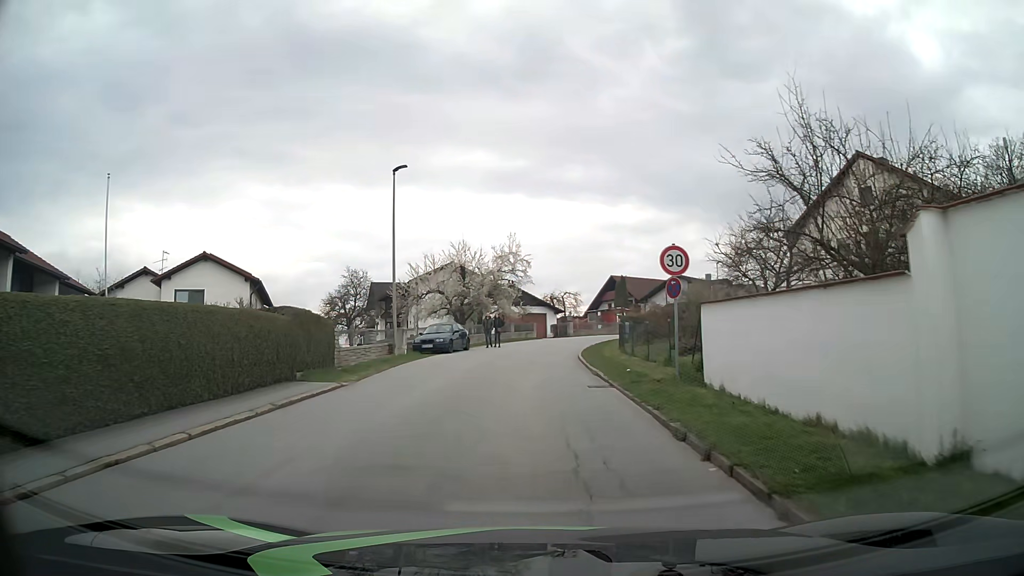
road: unclassified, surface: asphalt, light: Day
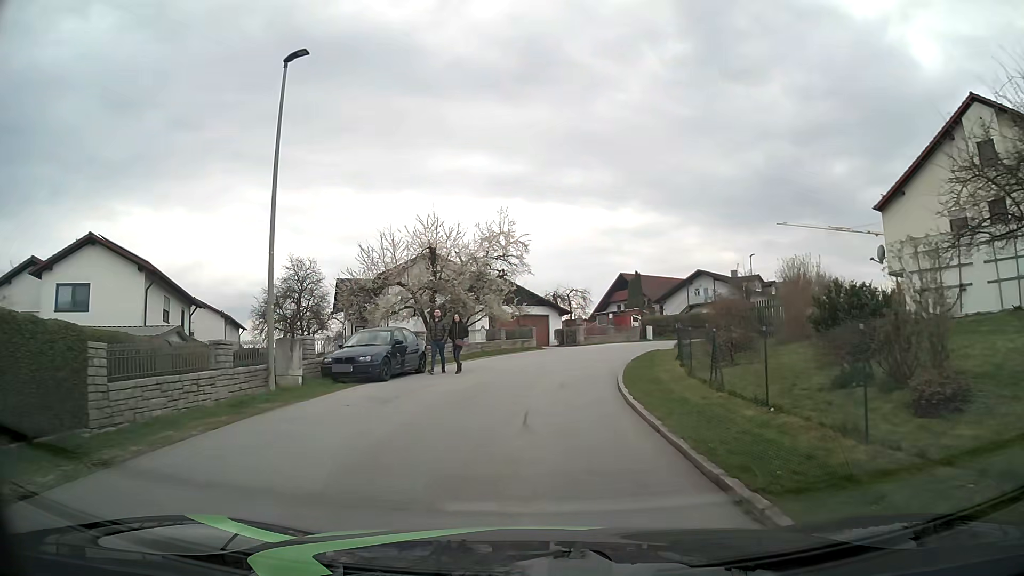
(-0.2, +13.1) m; -1°
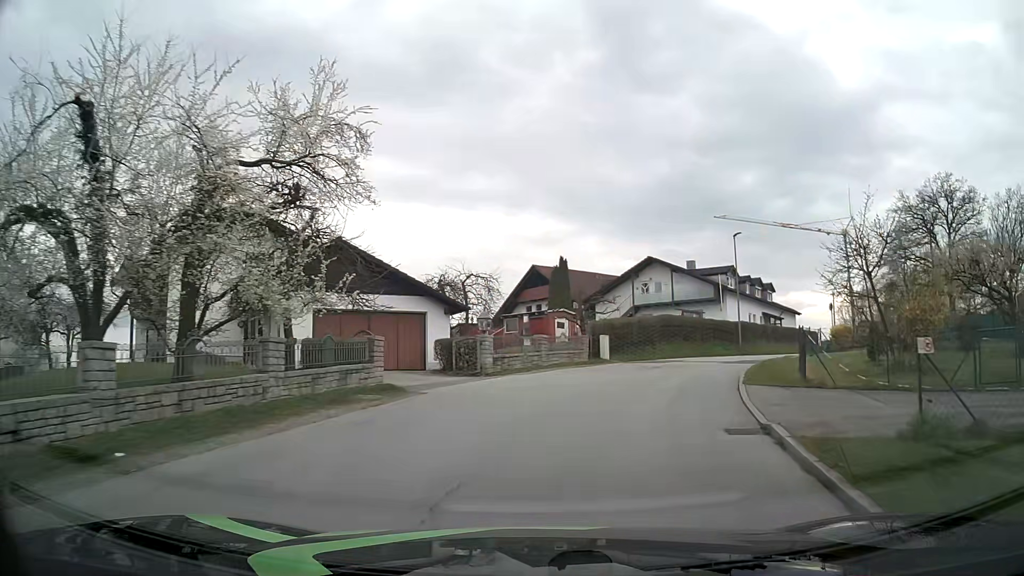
(+0.9, +22.1) m; +8°
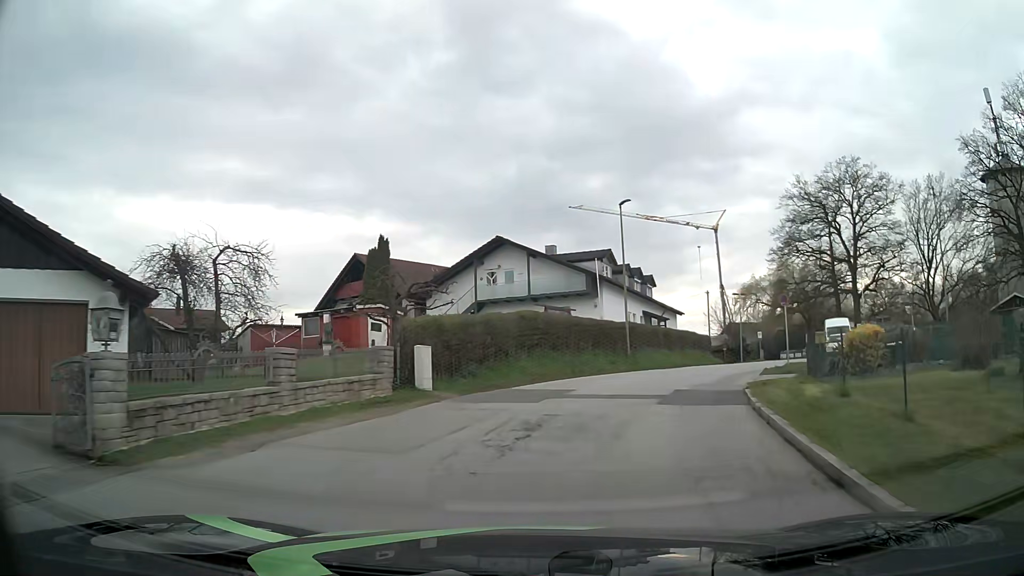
(+1.5, +13.3) m; +14°
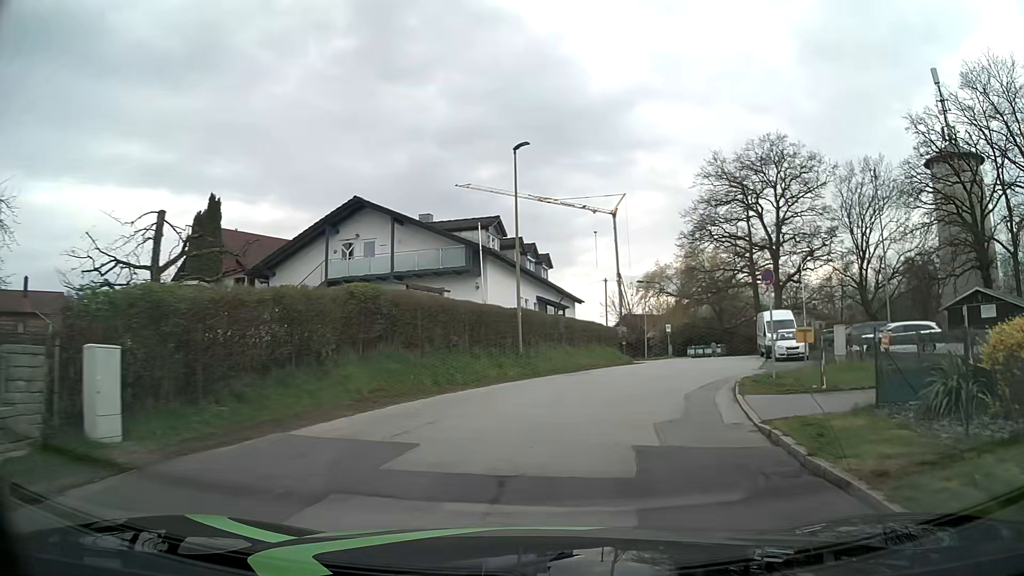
(+0.6, +9.0) m; +9°
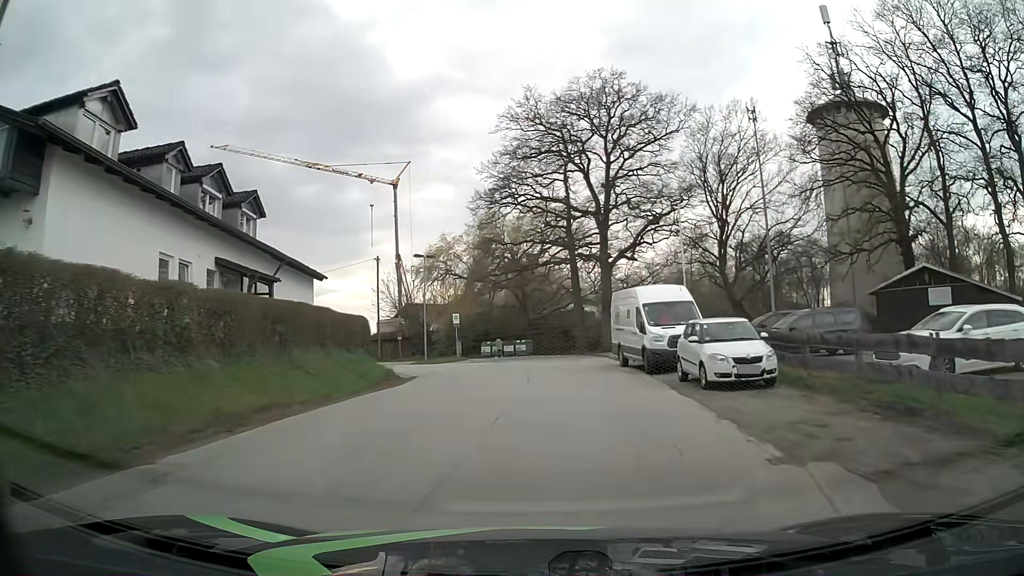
(+3.1, +18.0) m; +18°
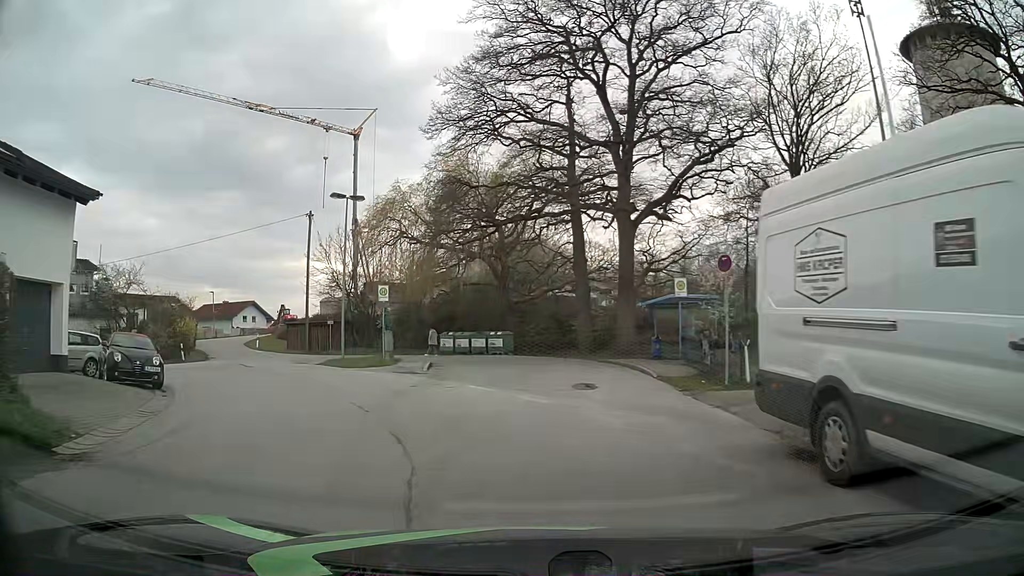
(+0.6, +18.6) m; +2°
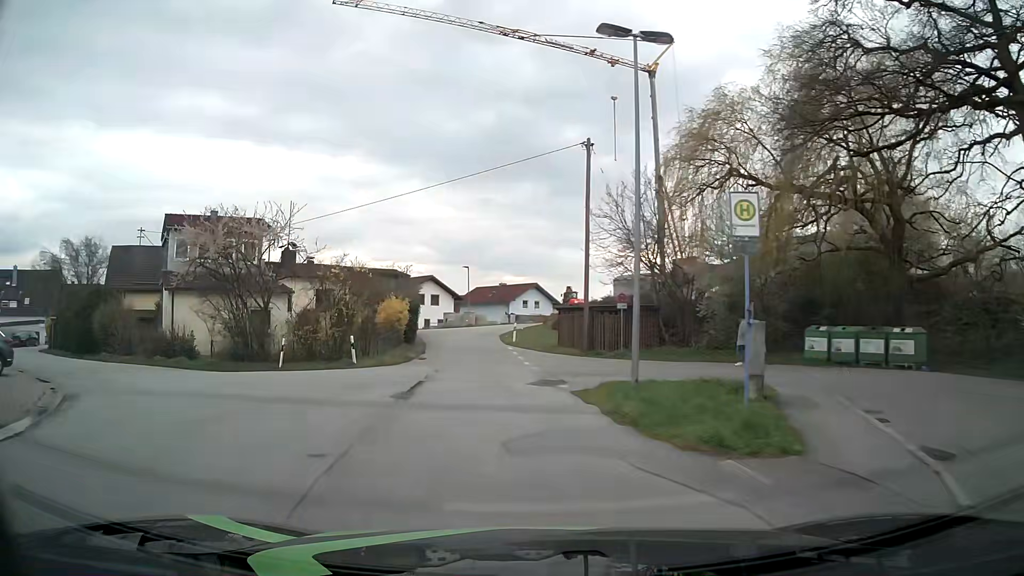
(-3.8, +17.8) m; -25°
(-1, +10) (-2, +20) (-3, +30) (-4, +40) (-7, +49) (-11, +58) (-17, +66) (-24, +73) (-31, +80) (-38, +88) m
